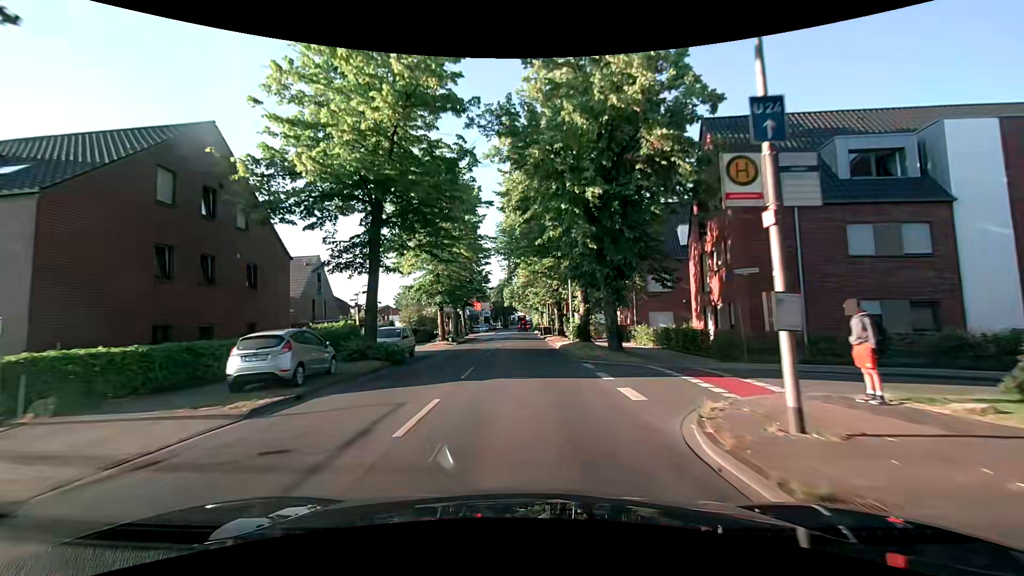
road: secondary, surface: asphalt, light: Day
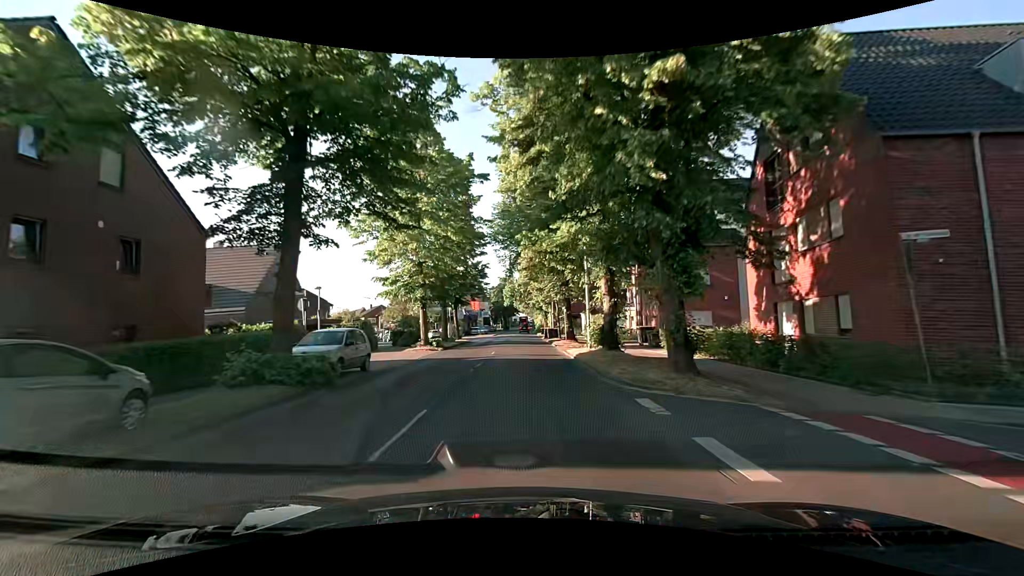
(0.0, +7.8) m; -1°
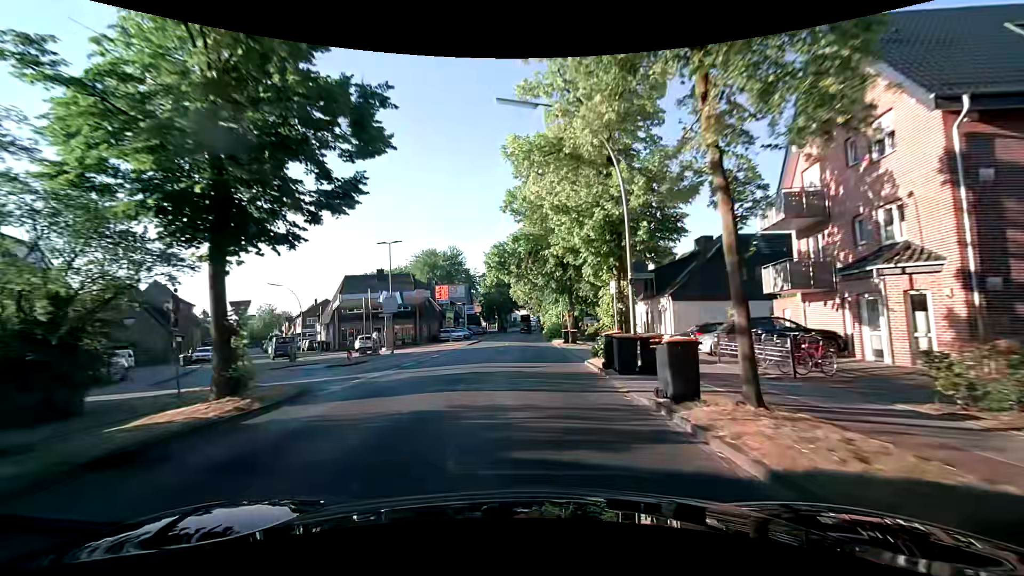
(+0.1, +38.8) m; 0°
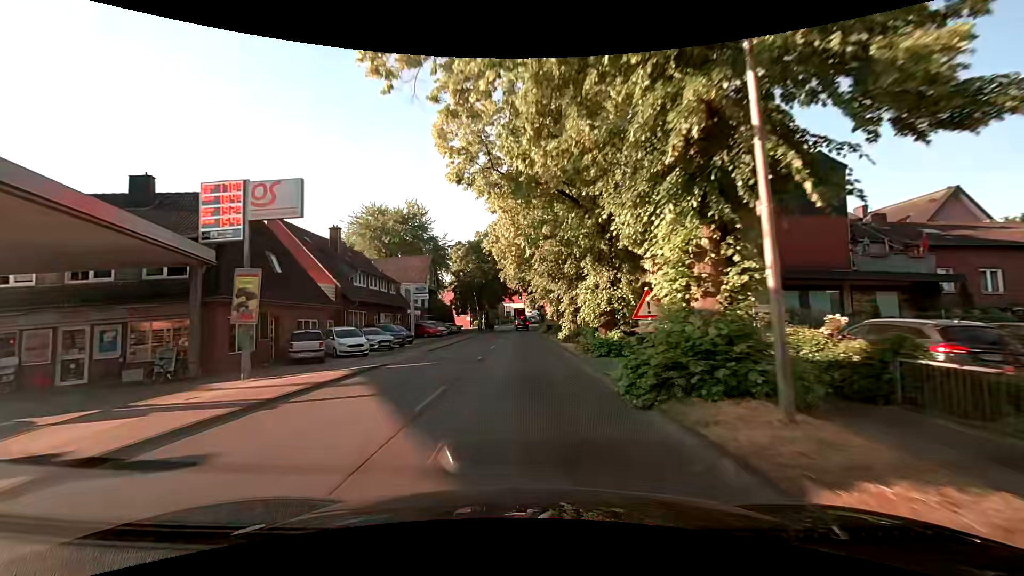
(+0.3, +38.3) m; +1°
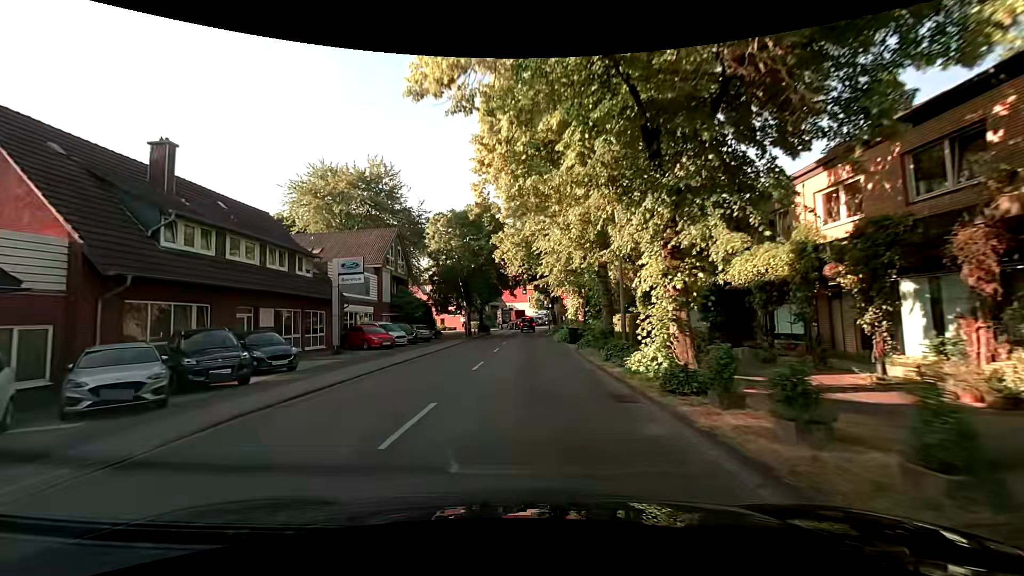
(-0.2, +20.2) m; -1°
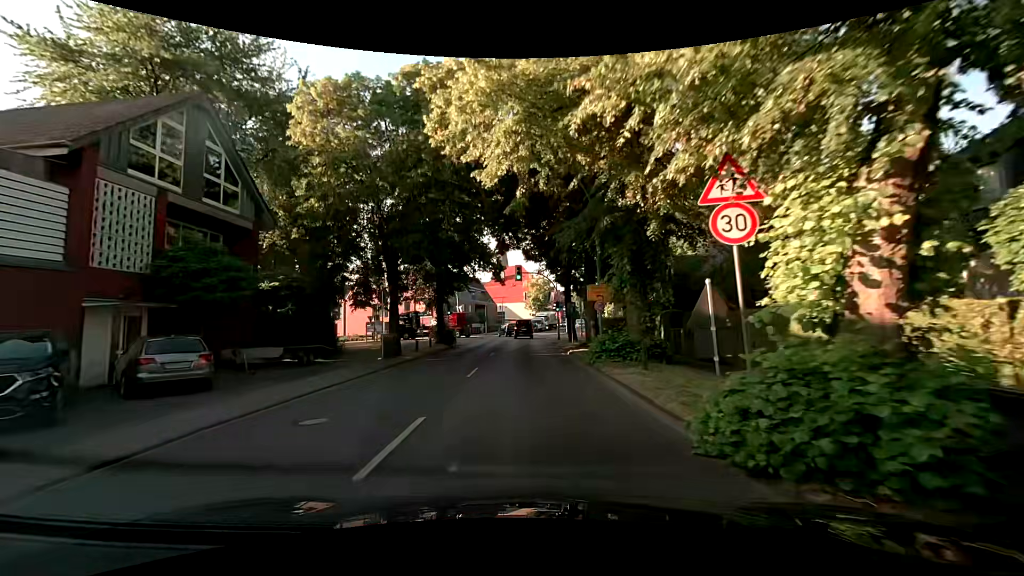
(+0.2, +28.0) m; +1°
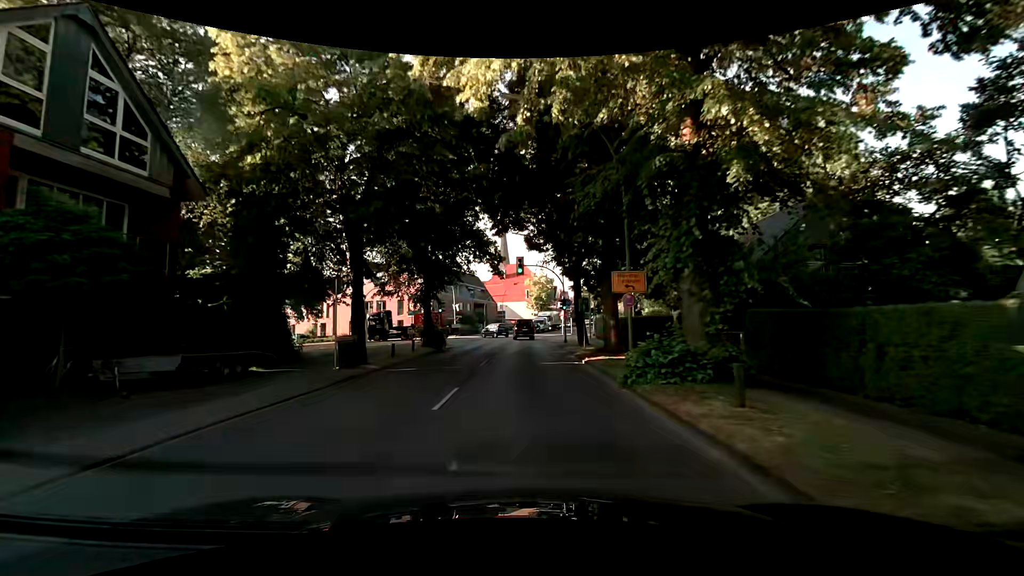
(-0.1, +5.4) m; -1°
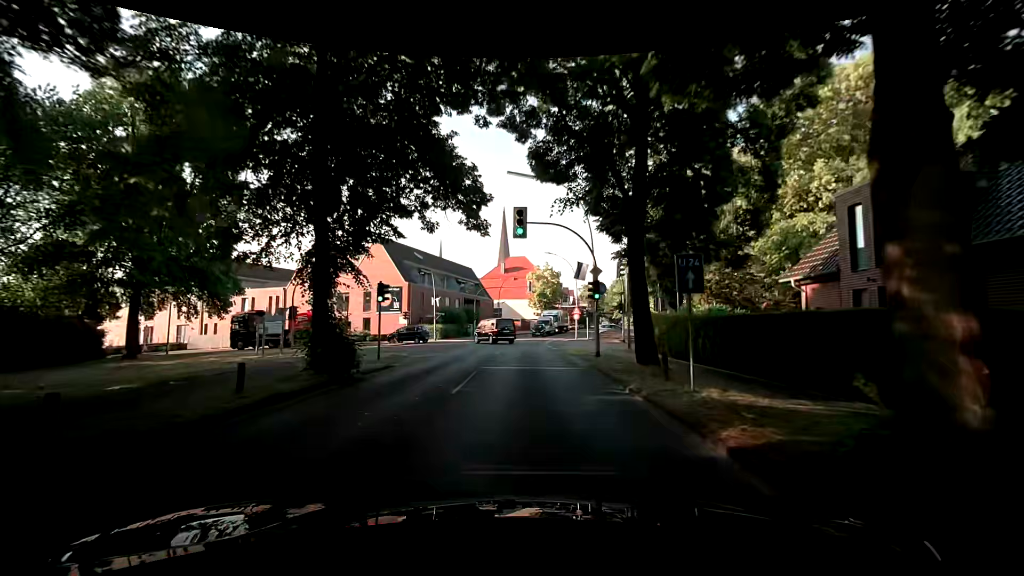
(0.0, +16.2) m; +1°
